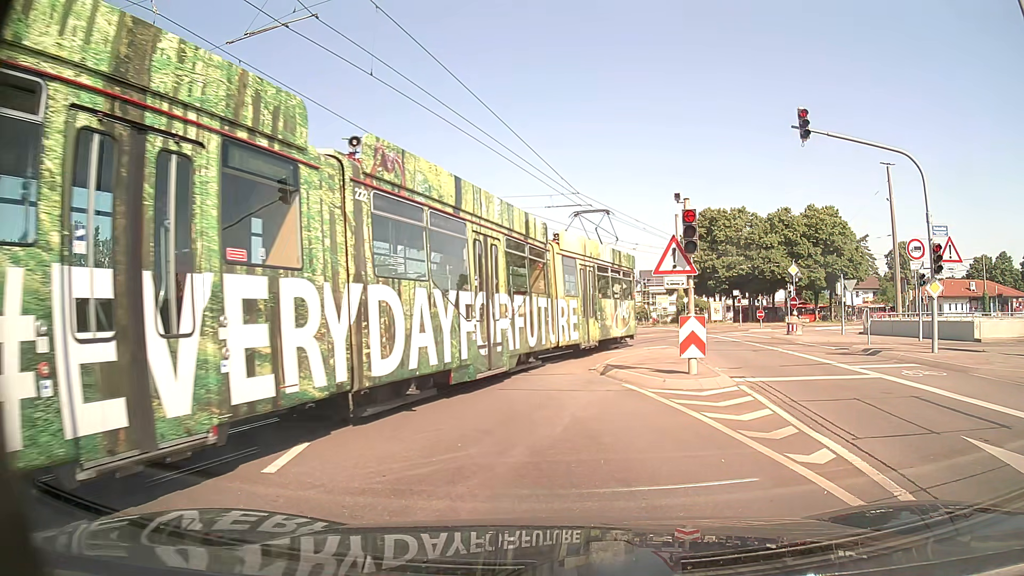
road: tertiary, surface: asphalt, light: Day
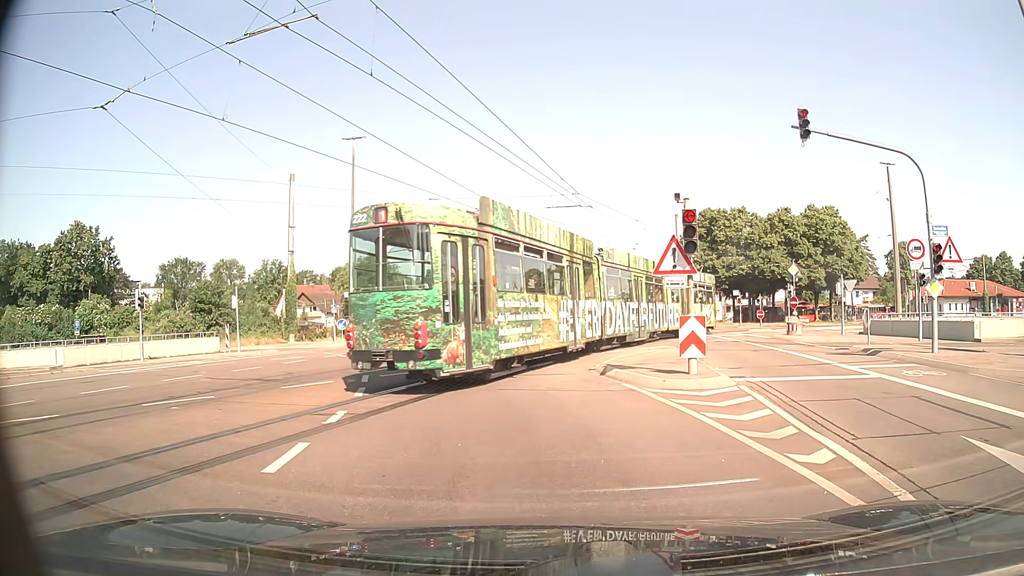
(0.0, 0.0) m; 0°
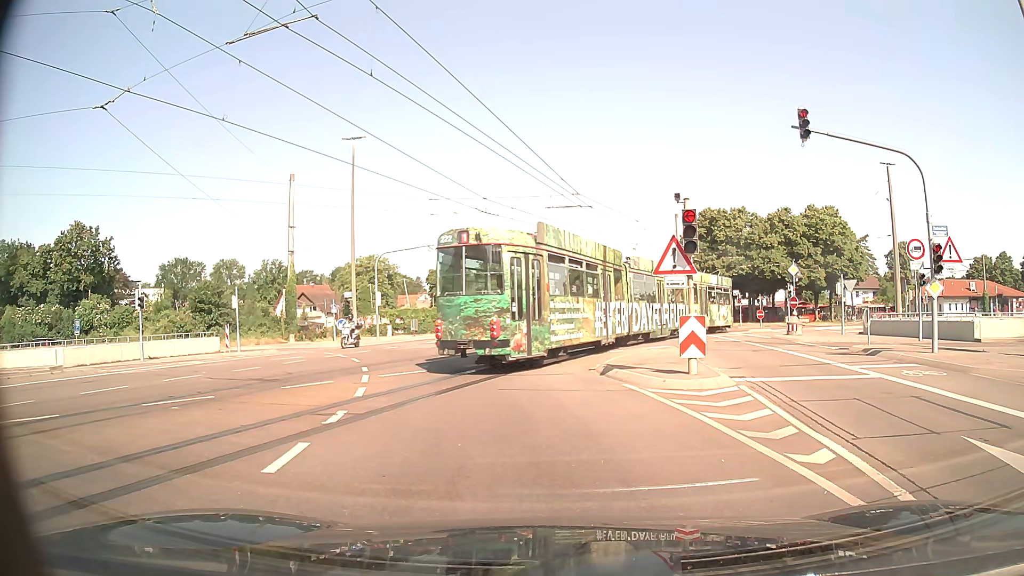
(0.0, 0.0) m; 0°
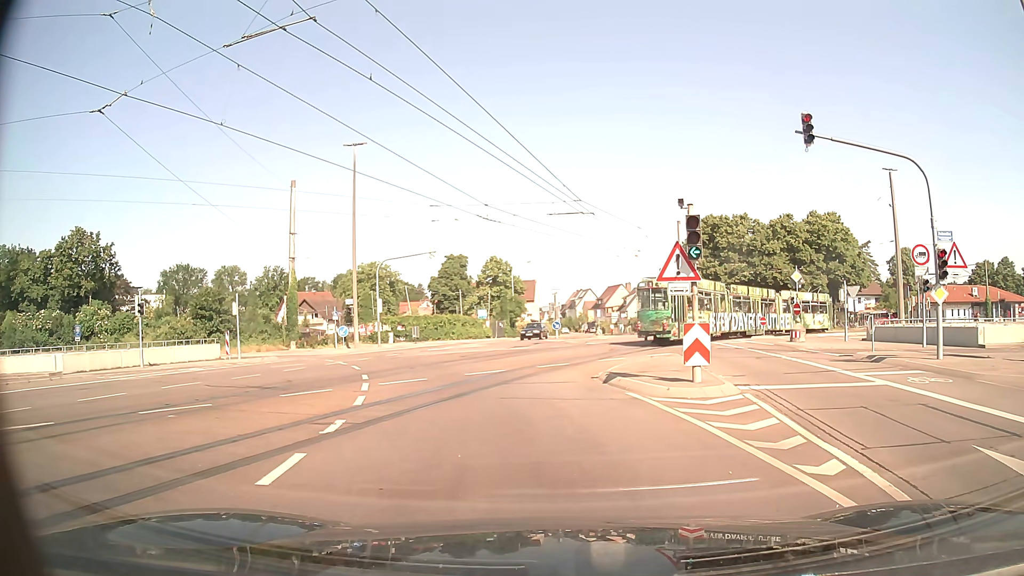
(0.0, +0.2) m; 0°
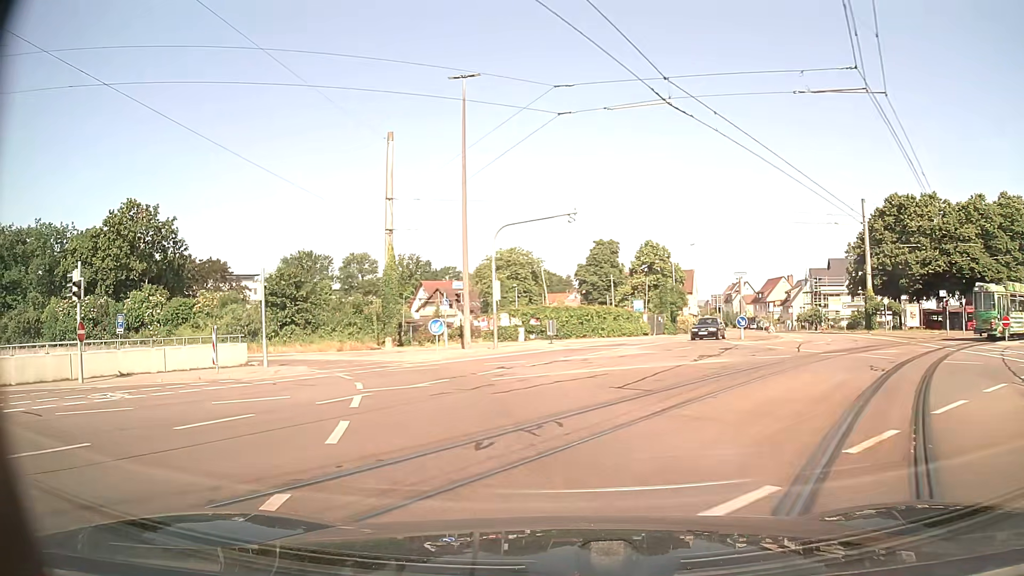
(-1.8, +13.8) m; -14°
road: tertiary_link
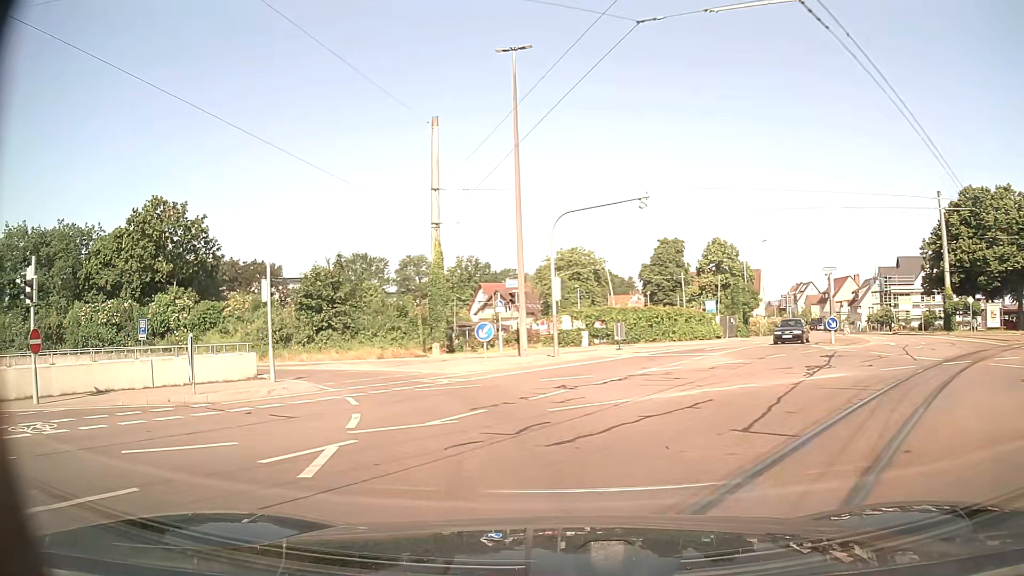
(-0.2, +4.5) m; -5°
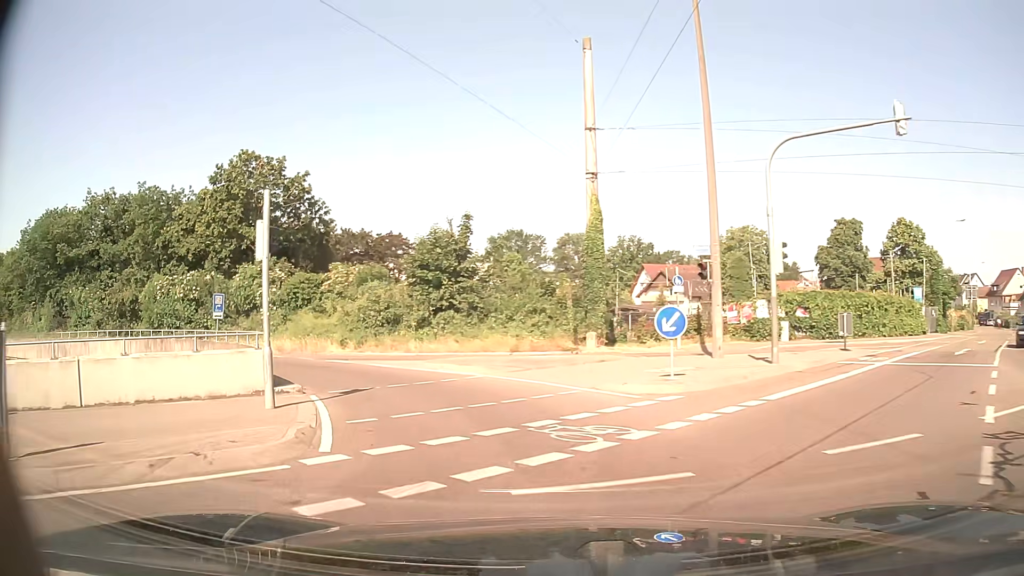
(-1.1, +9.5) m; -13°
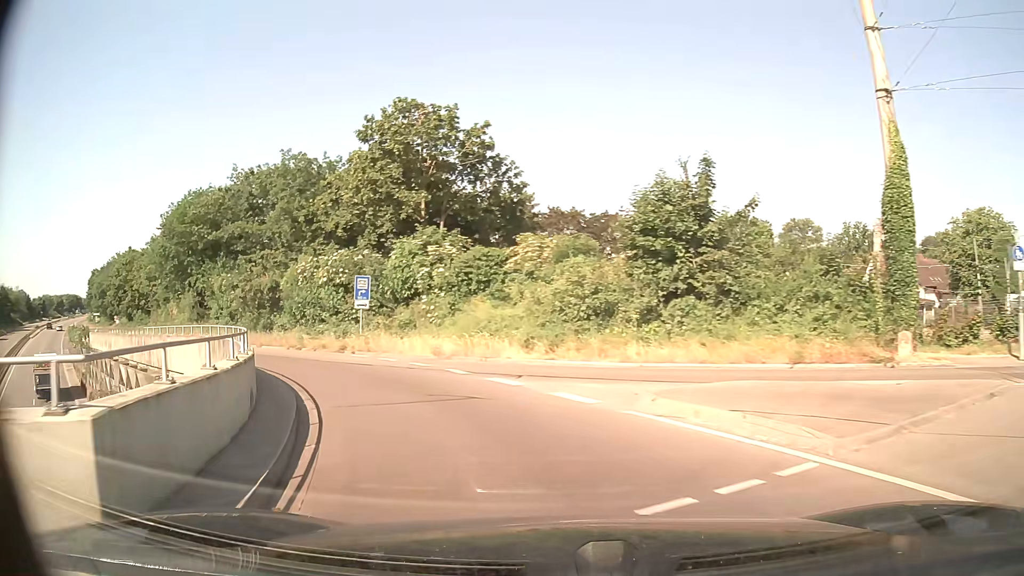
(-1.6, +10.0) m; -19°
(-2, +10) (-7, +18) (-13, +26) (-20, +33) (-28, +40) (-35, +47) (-42, +54) (-49, +61) (-56, +68) (-63, +75) m
